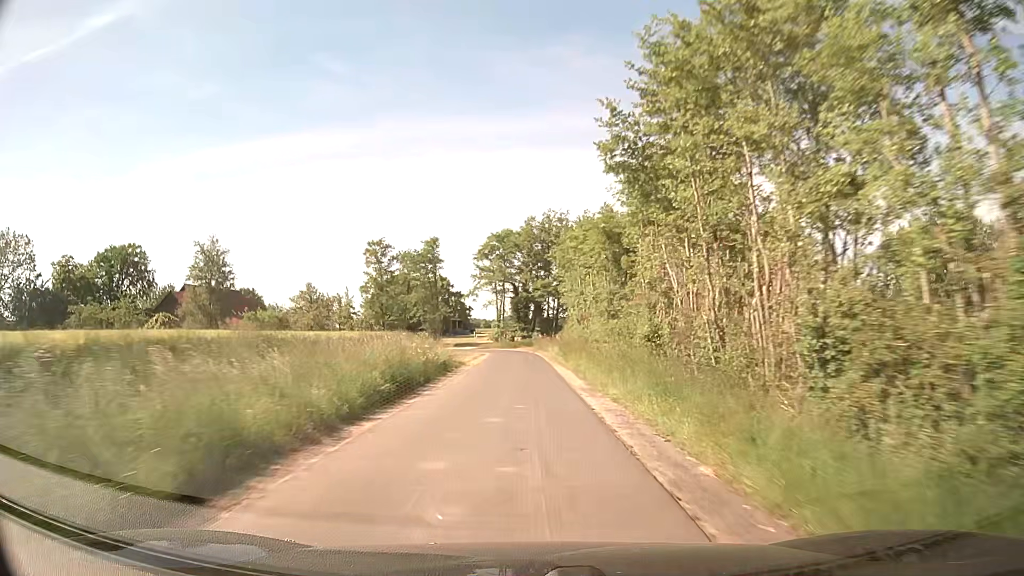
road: unclassified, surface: asphalt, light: Day
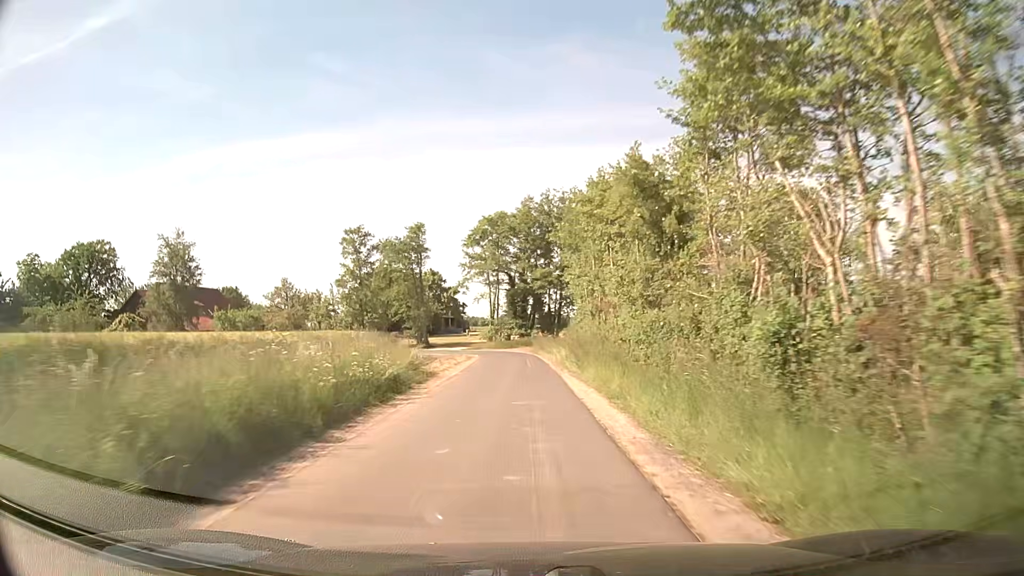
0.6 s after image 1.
(+0.1, +9.3) m; +1°
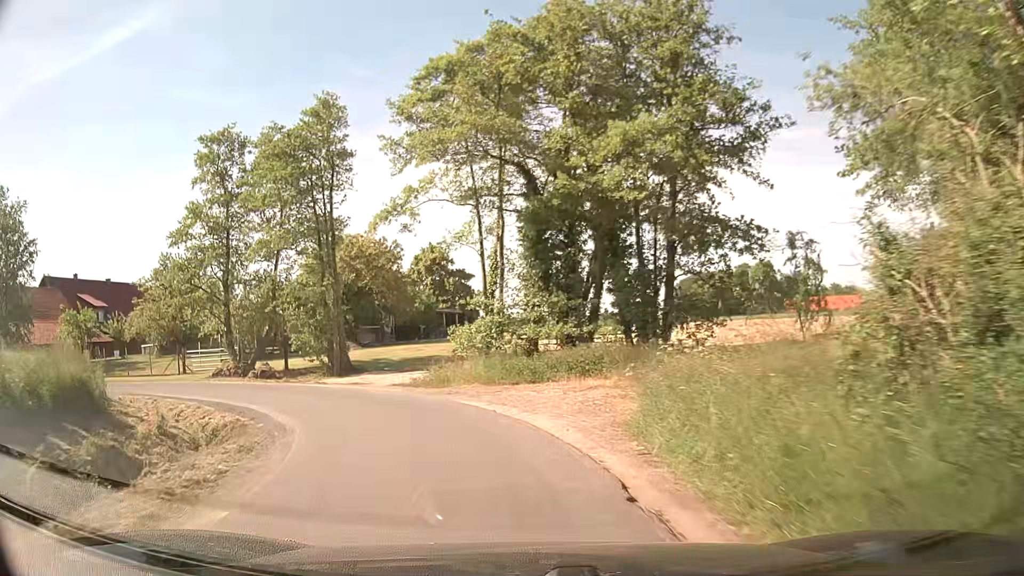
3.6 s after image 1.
(-0.5, +37.6) m; -4°
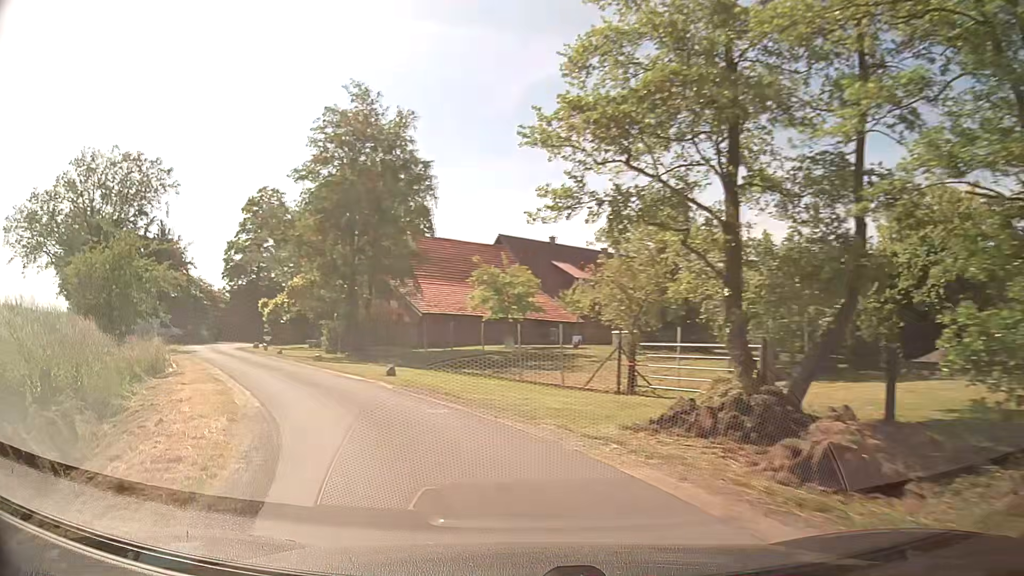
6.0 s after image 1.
(-7.3, +20.0) m; -46°
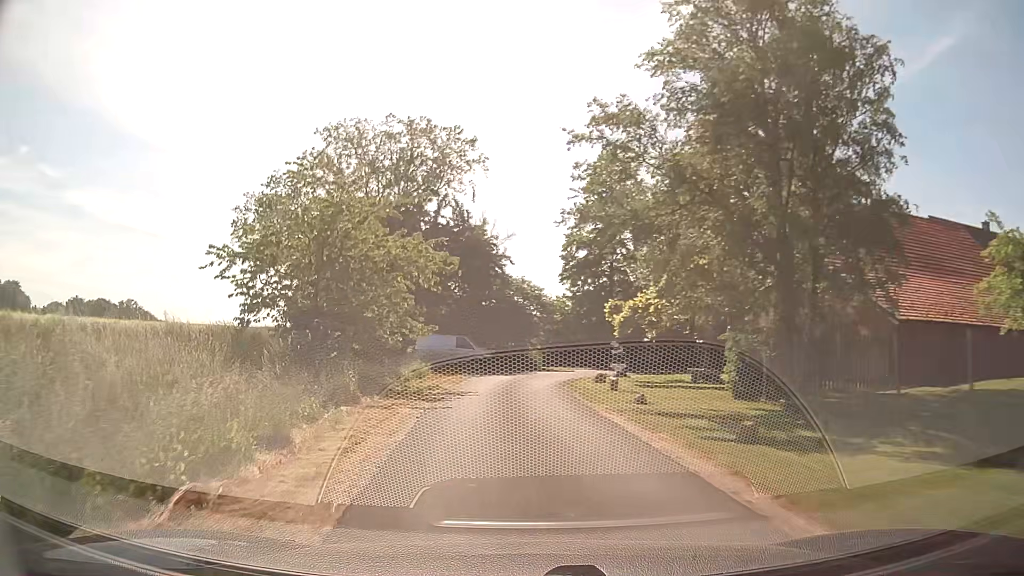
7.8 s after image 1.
(-5.6, +17.0) m; -31°
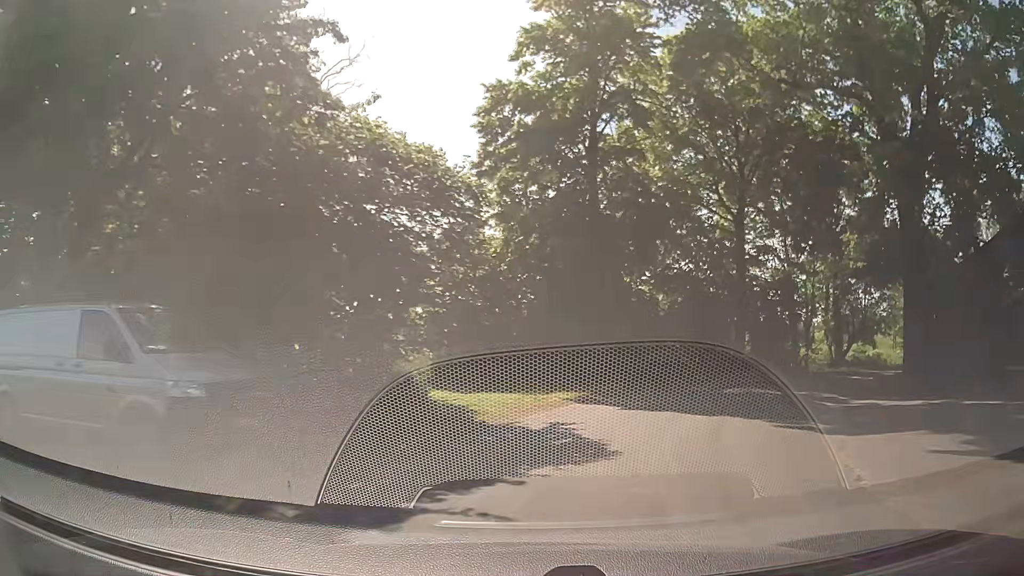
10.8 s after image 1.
(-0.3, +29.0) m; +9°
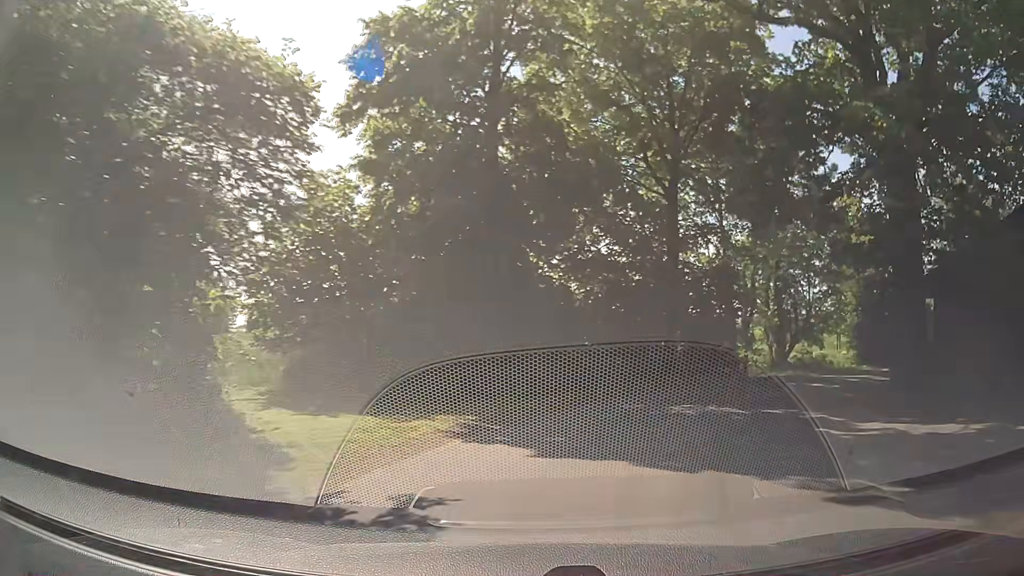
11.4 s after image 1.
(+0.3, +5.1) m; +8°
